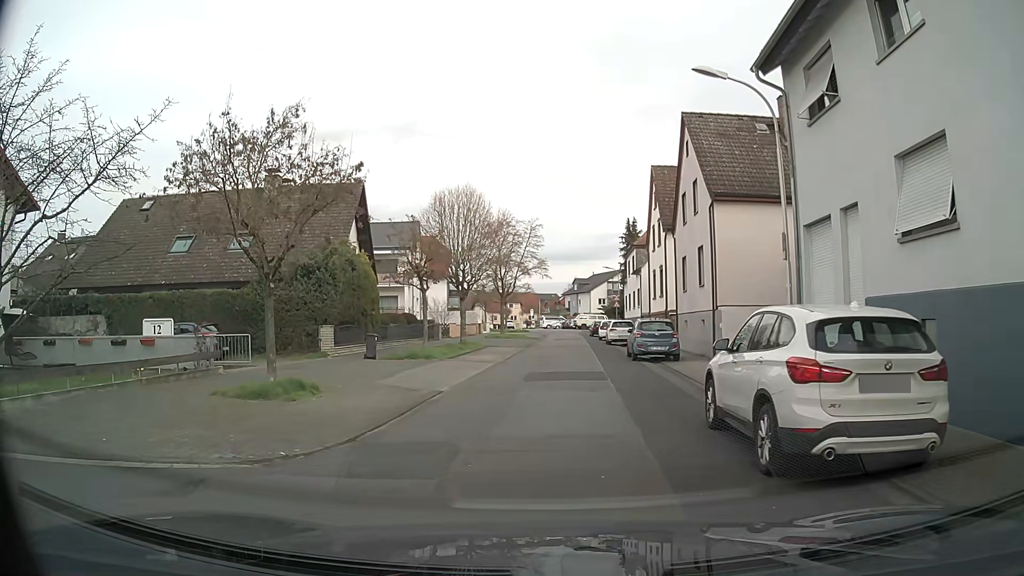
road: residential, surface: asphalt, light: Day
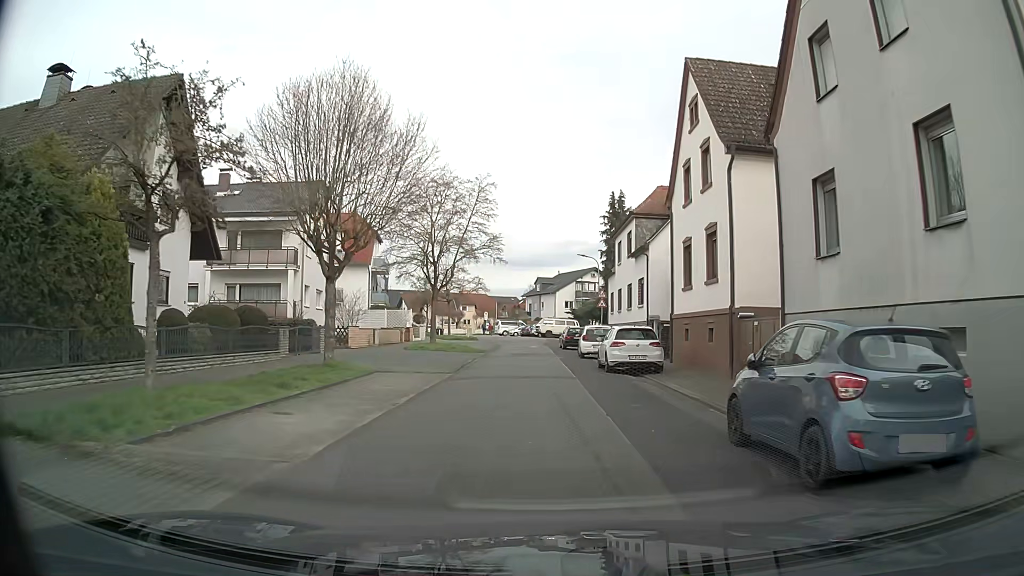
(+0.3, +19.2) m; +3°
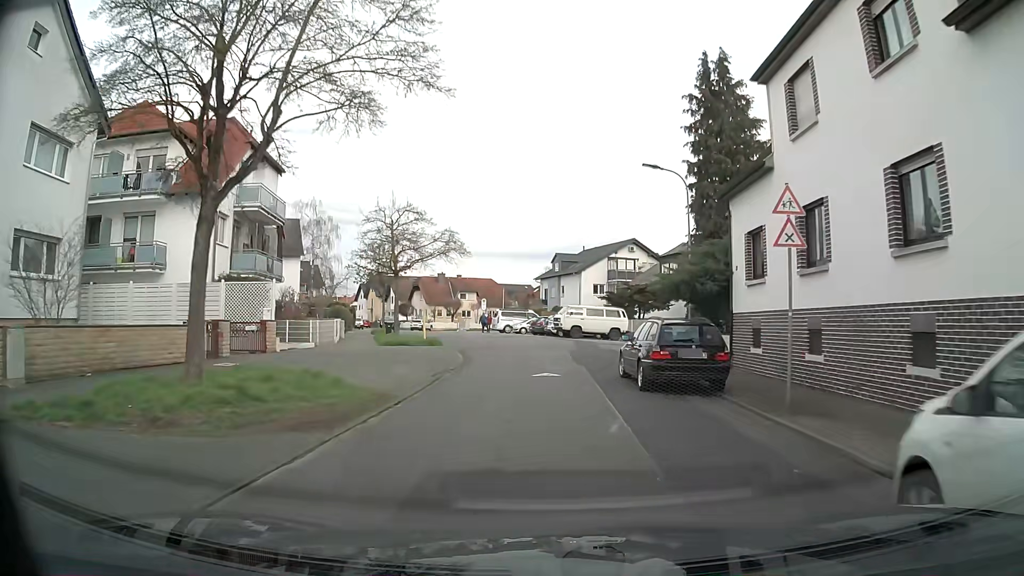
(-0.5, +28.8) m; -2°
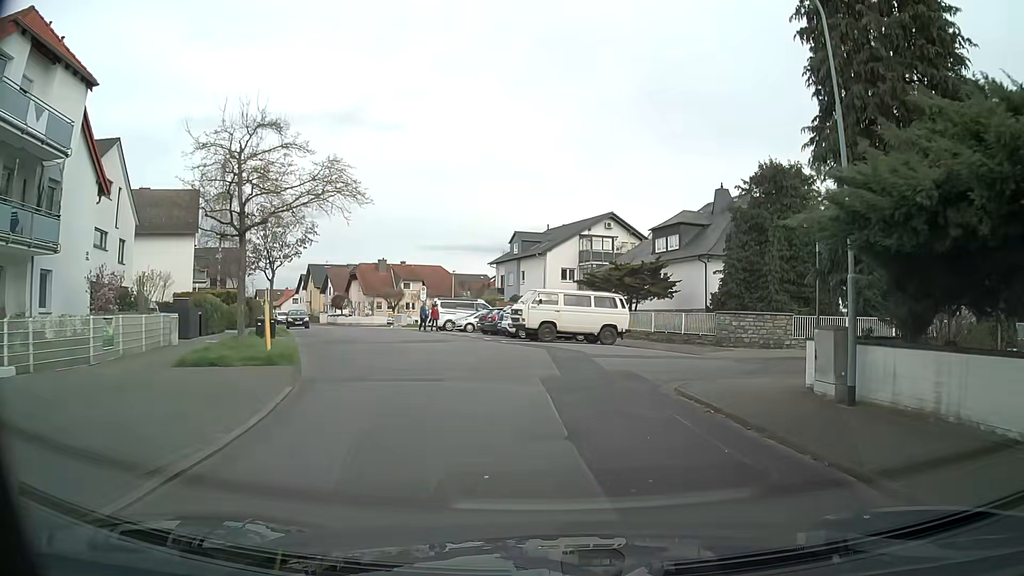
(+0.2, +15.0) m; +4°
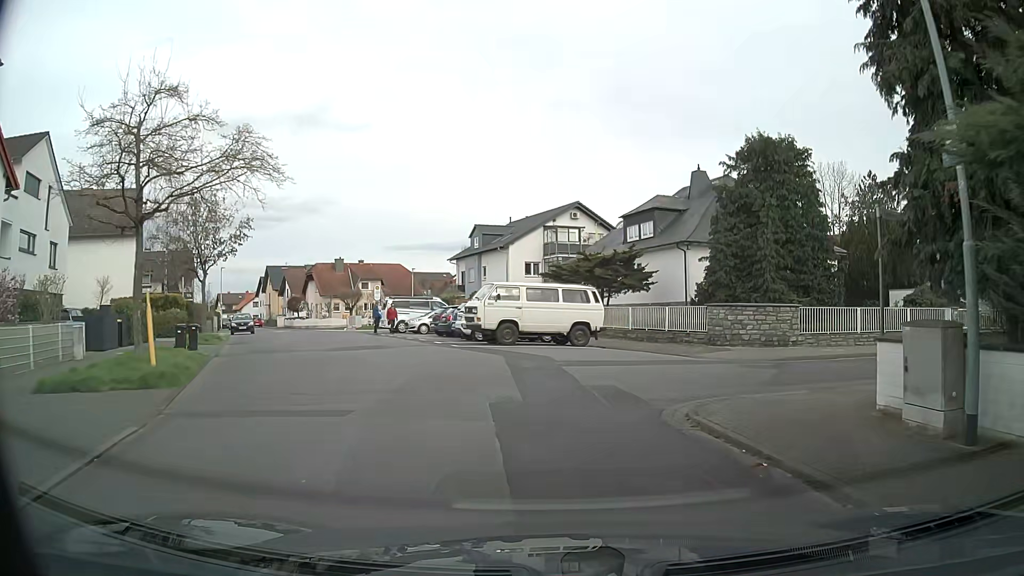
(+0.1, +3.9) m; +4°
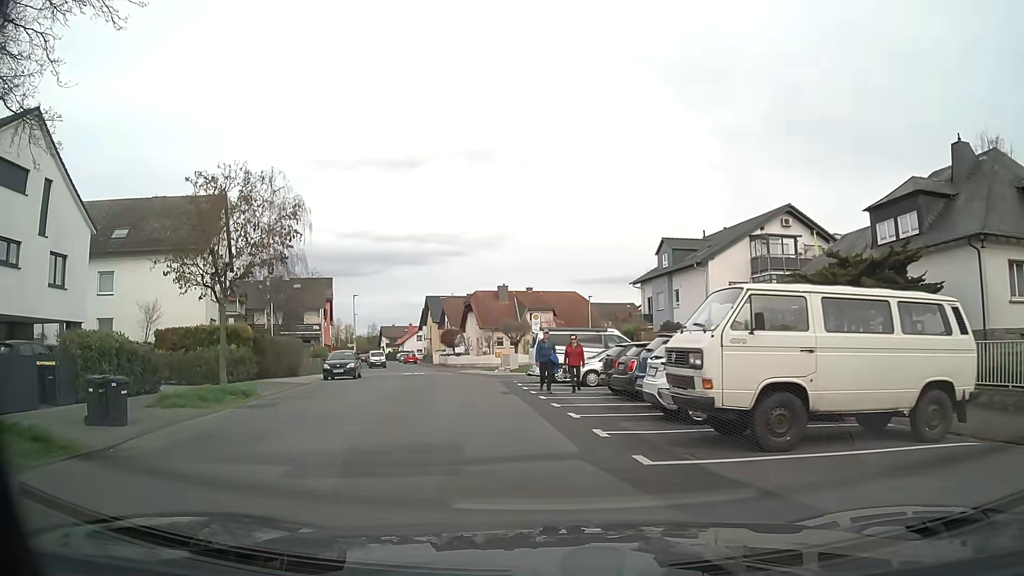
(-1.7, +13.1) m; -18°
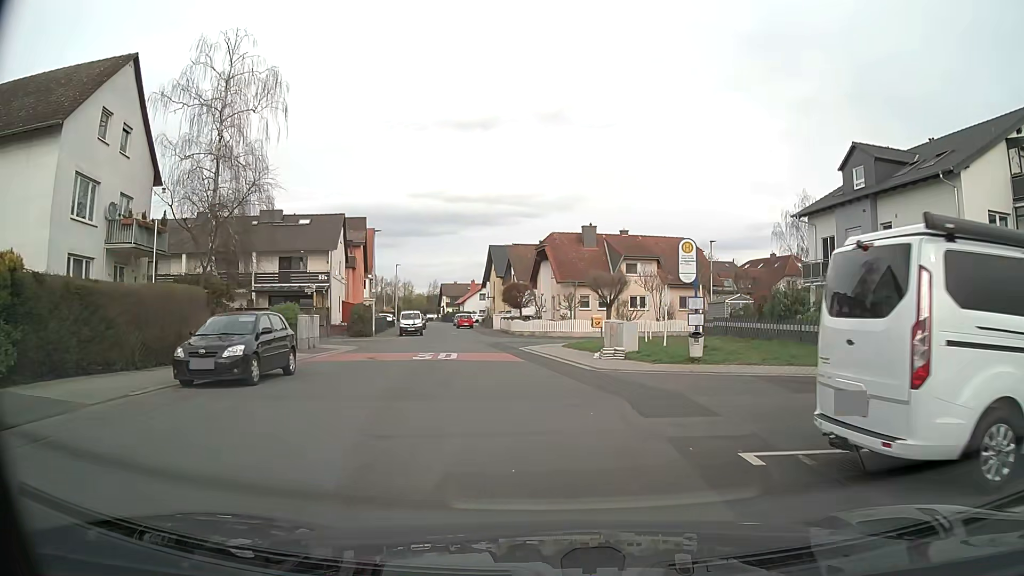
(-2.2, +21.3) m; -6°
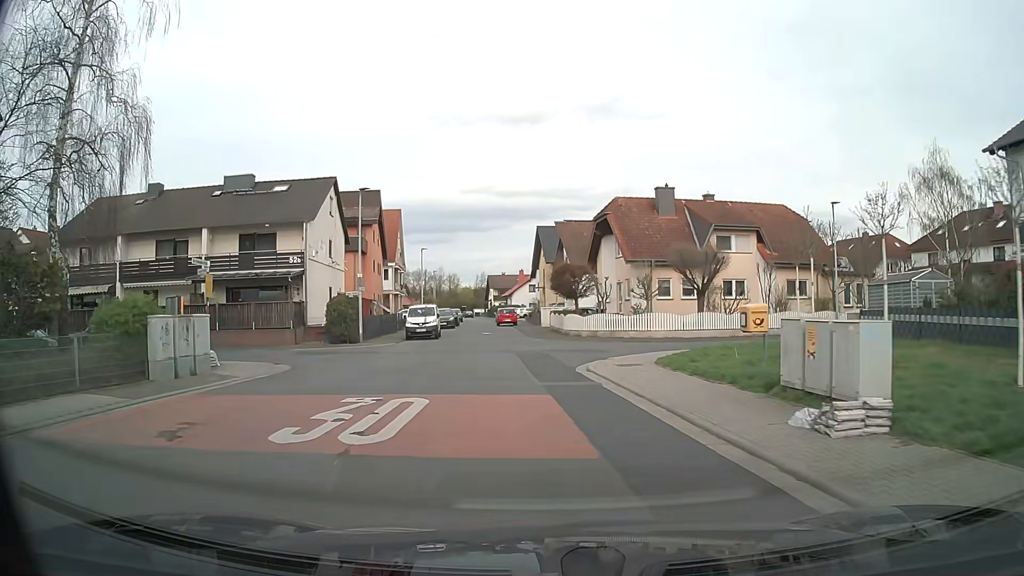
(-0.4, +14.6) m; -5°
